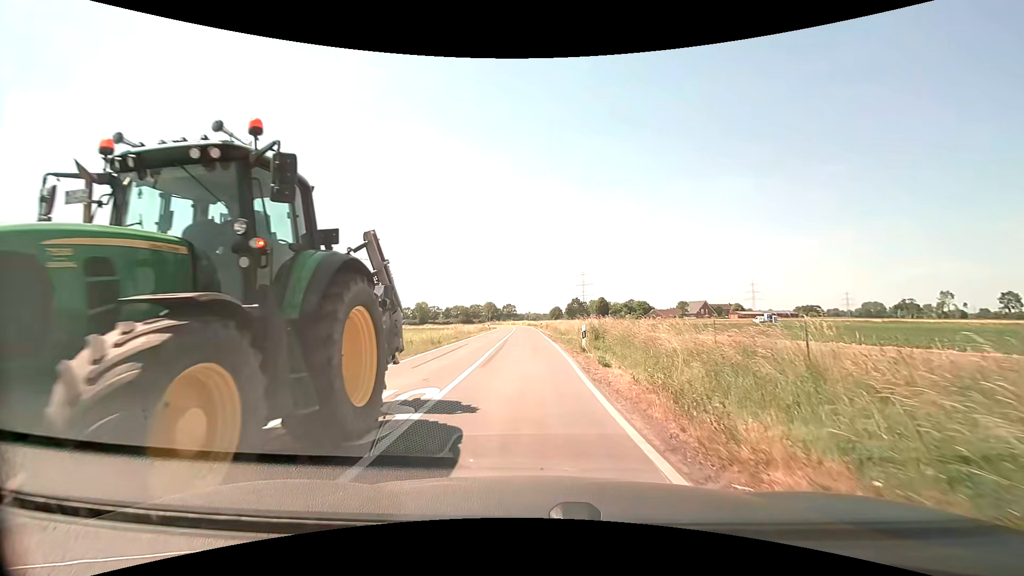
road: secondary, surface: asphalt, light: Day
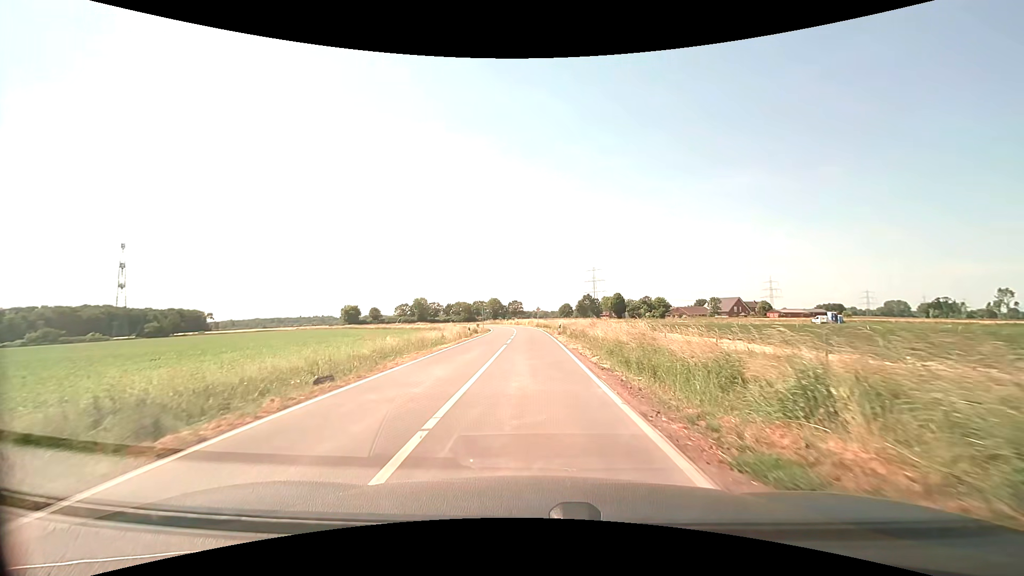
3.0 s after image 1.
(-0.5, +28.3) m; -1°
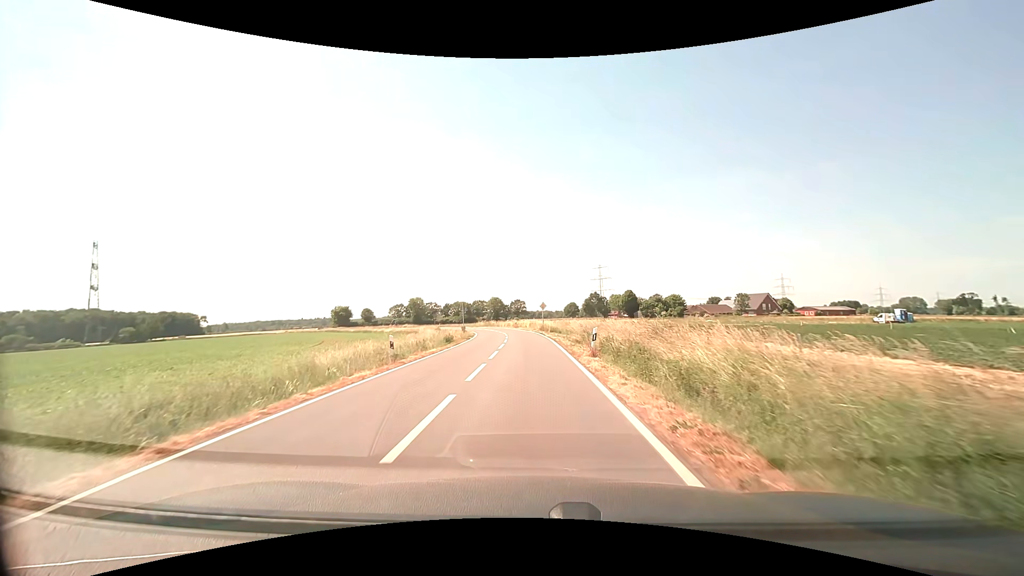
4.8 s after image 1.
(+0.1, +21.6) m; 0°
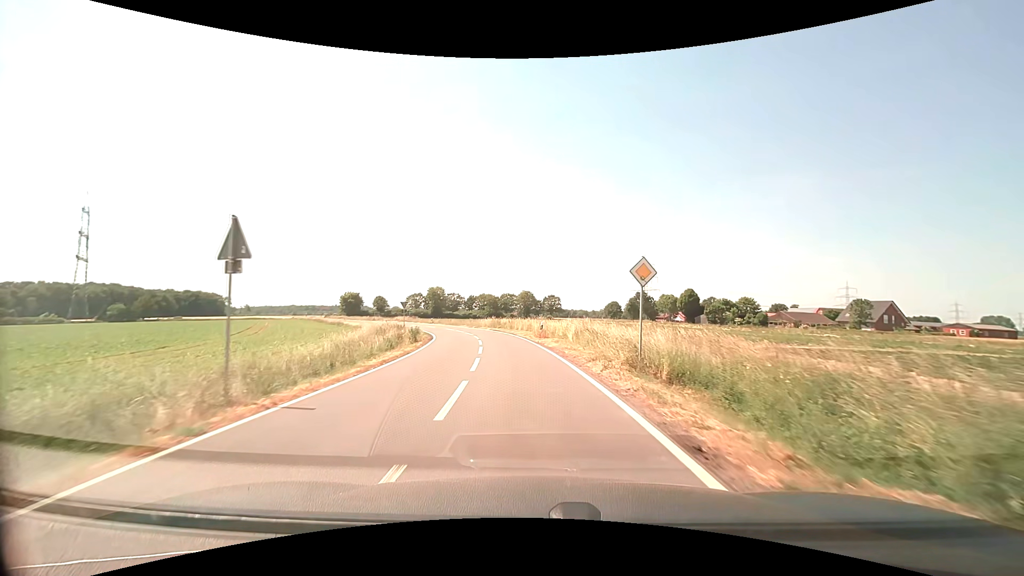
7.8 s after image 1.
(-1.0, +40.0) m; -4°
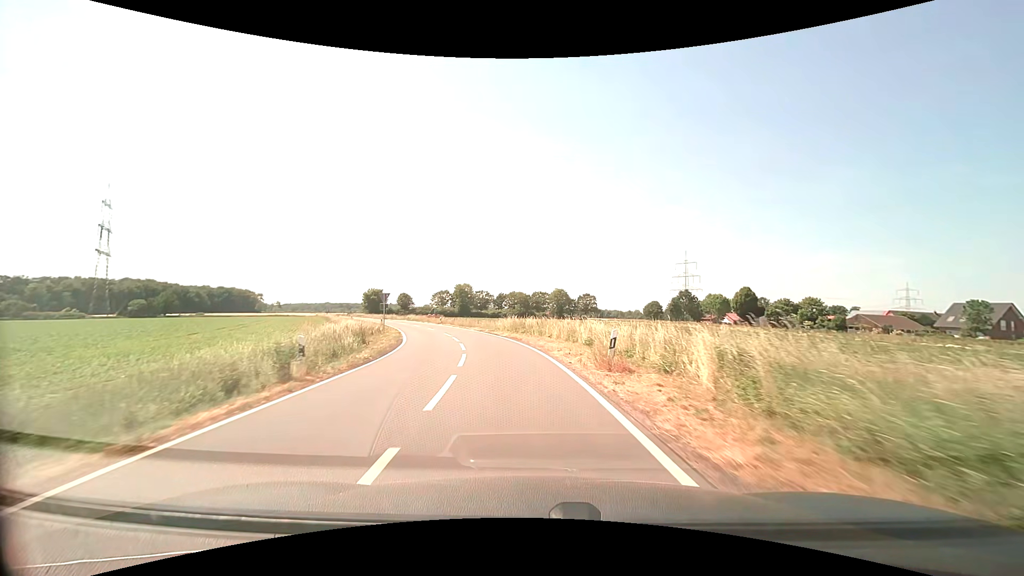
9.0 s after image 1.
(-0.5, +17.4) m; -3°
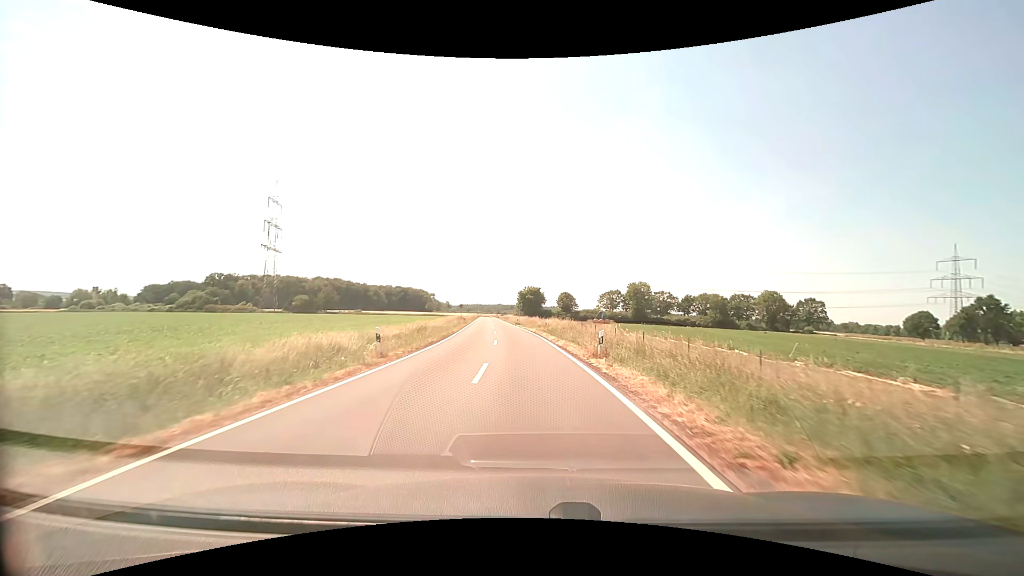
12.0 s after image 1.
(-7.4, +44.5) m; -19°
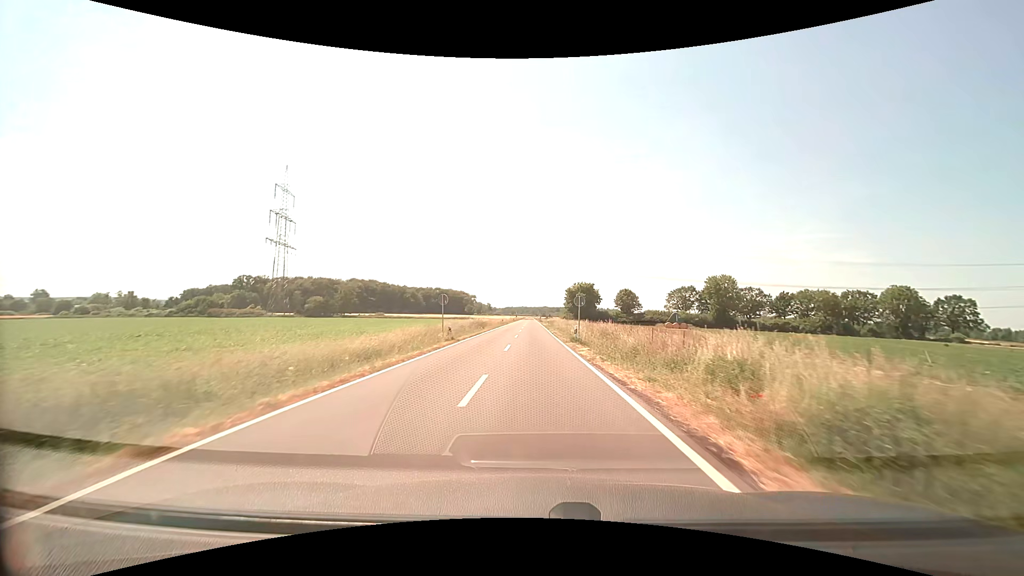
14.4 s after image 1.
(-1.7, +38.6) m; -5°
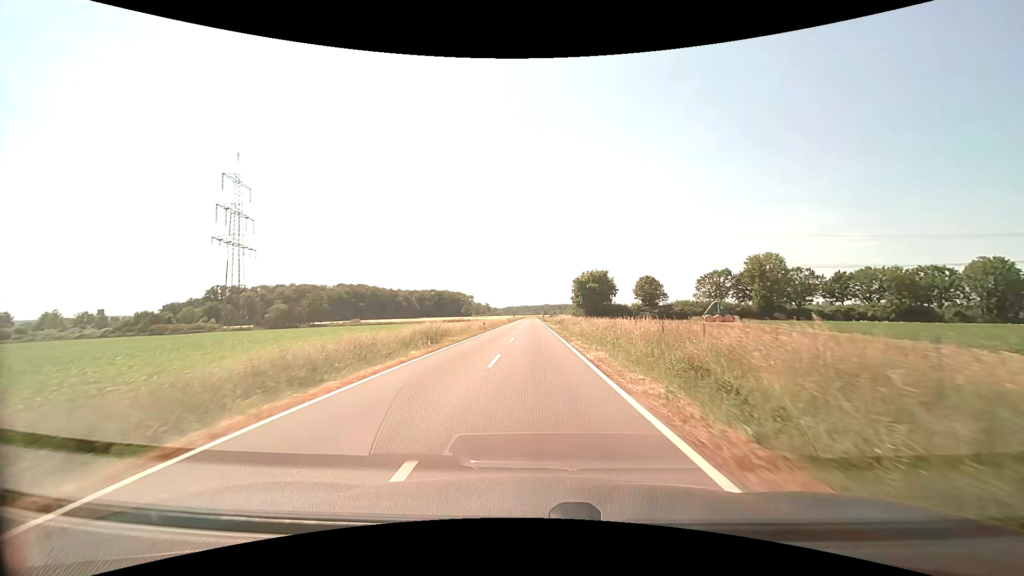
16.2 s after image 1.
(-0.1, +30.9) m; 0°
(0, +10) (0, +20) (0, +30) (0, +40) (0, +50) (0, +60) (0, +70) (0, +80) (0, +90) (0, +100) m
